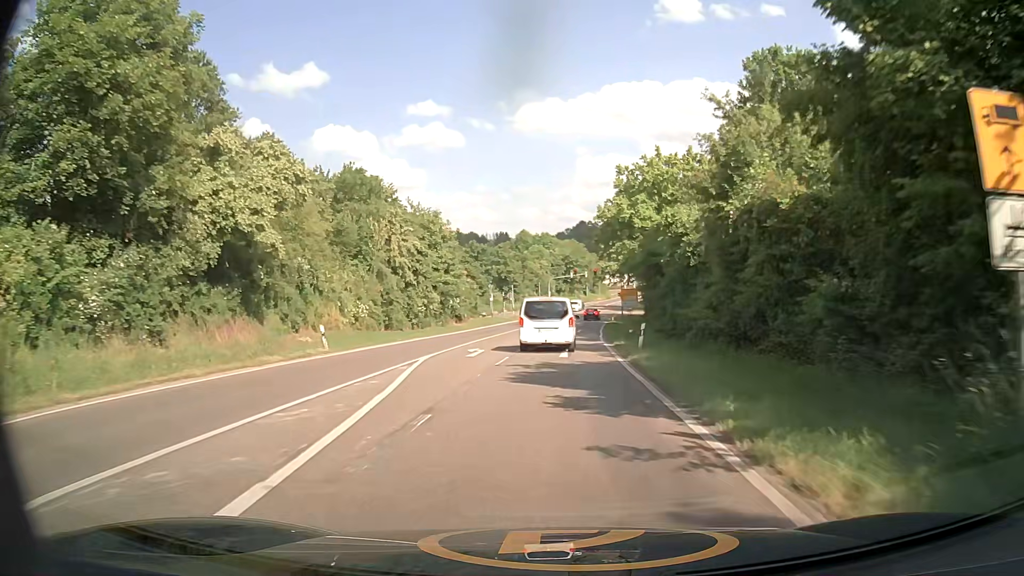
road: secondary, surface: asphalt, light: Day
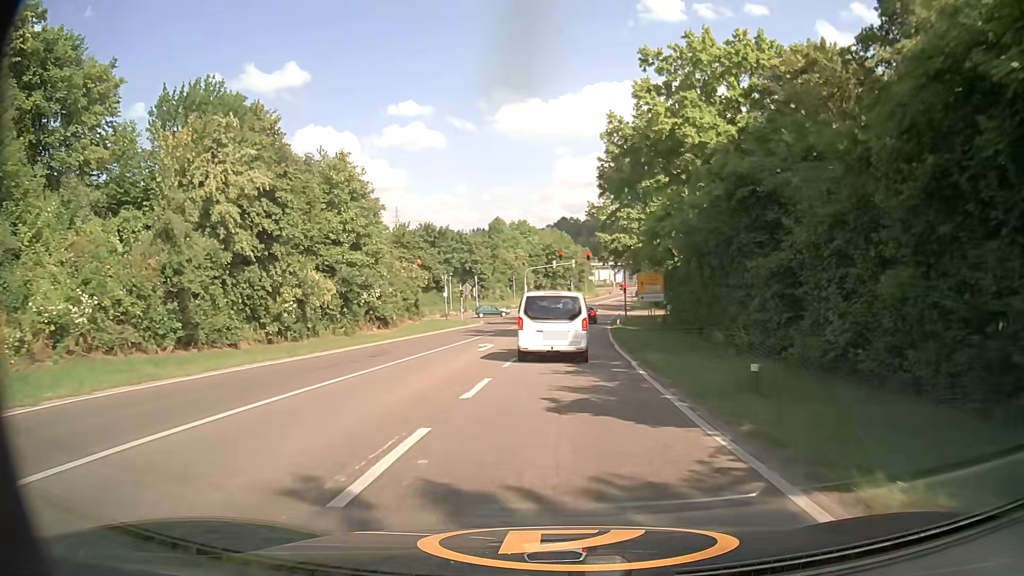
(+0.4, +24.6) m; +1°
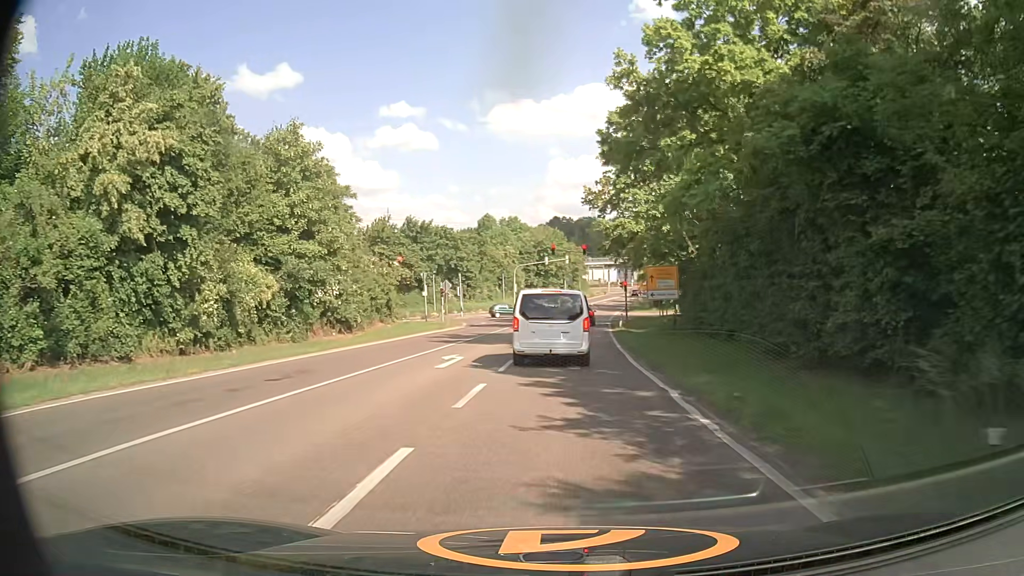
(+0.1, +6.9) m; +2°
